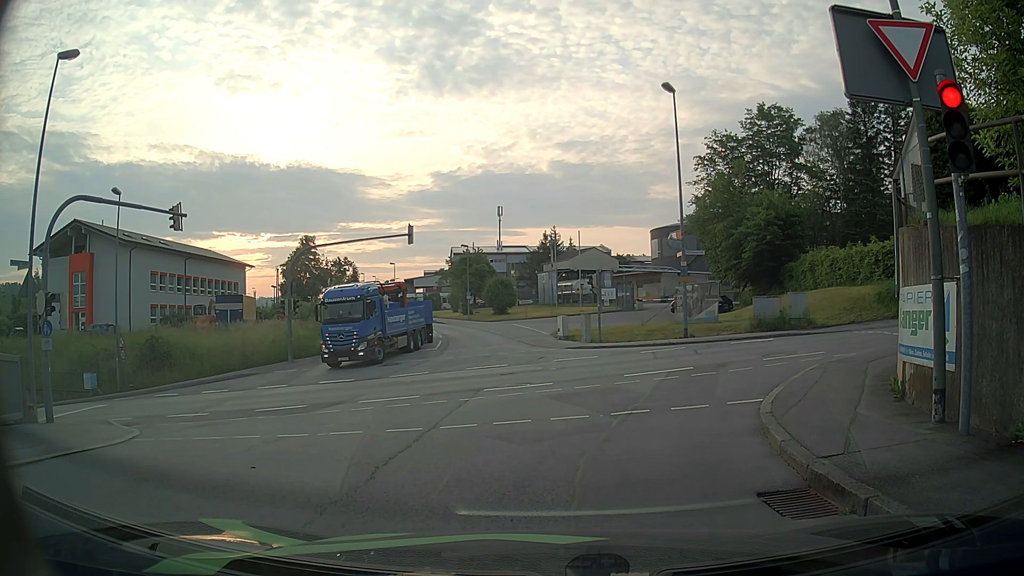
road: residential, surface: asphalt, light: Day
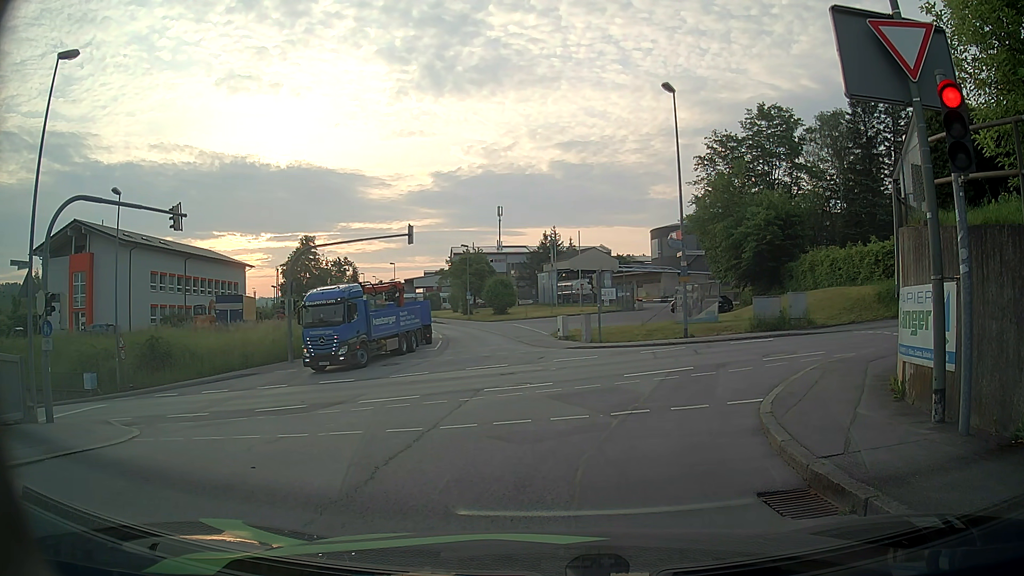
(0.0, 0.0) m; 0°
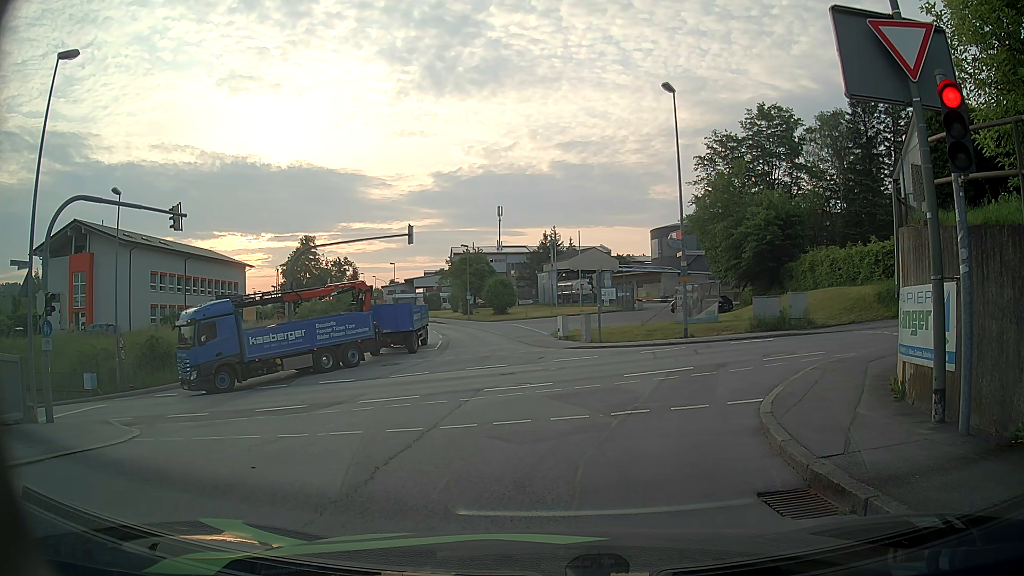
(0.0, 0.0) m; 0°
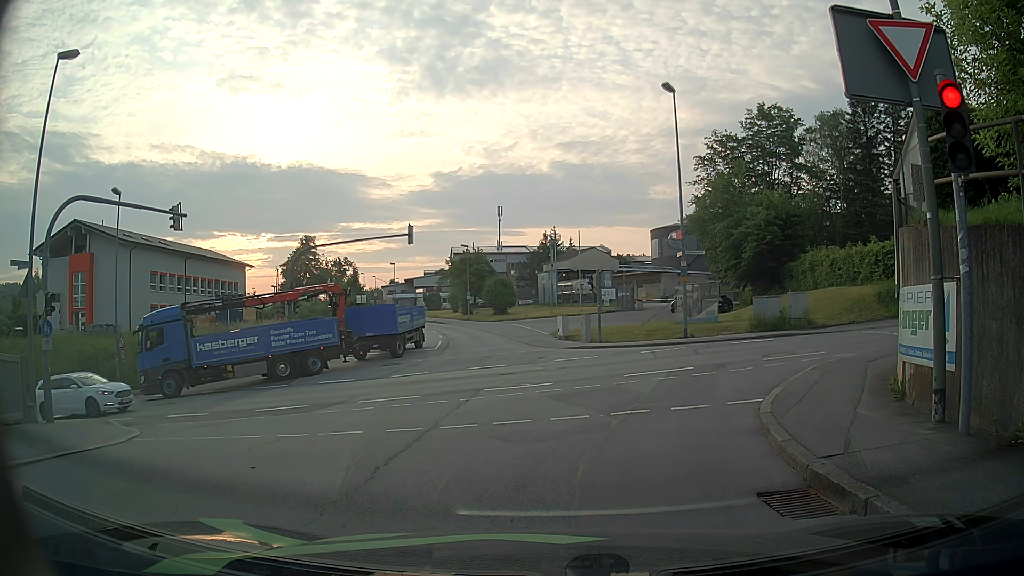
(0.0, 0.0) m; 0°
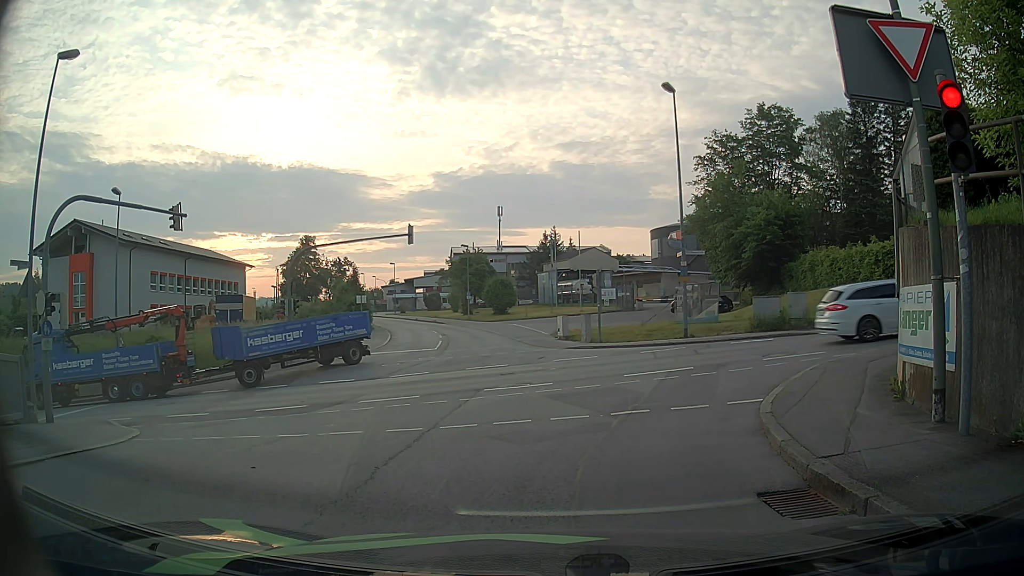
(0.0, 0.0) m; 0°
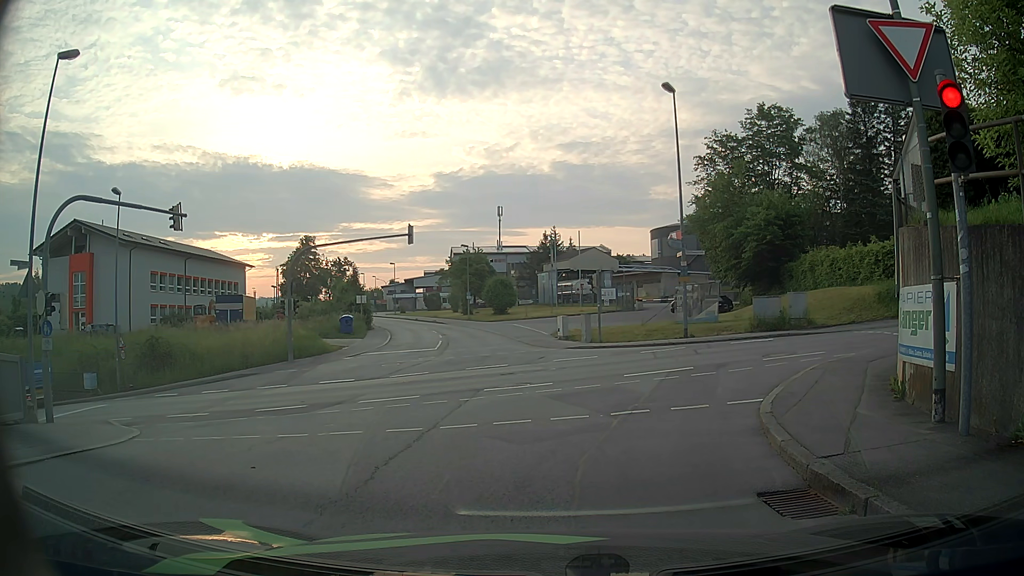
(0.0, 0.0) m; 0°
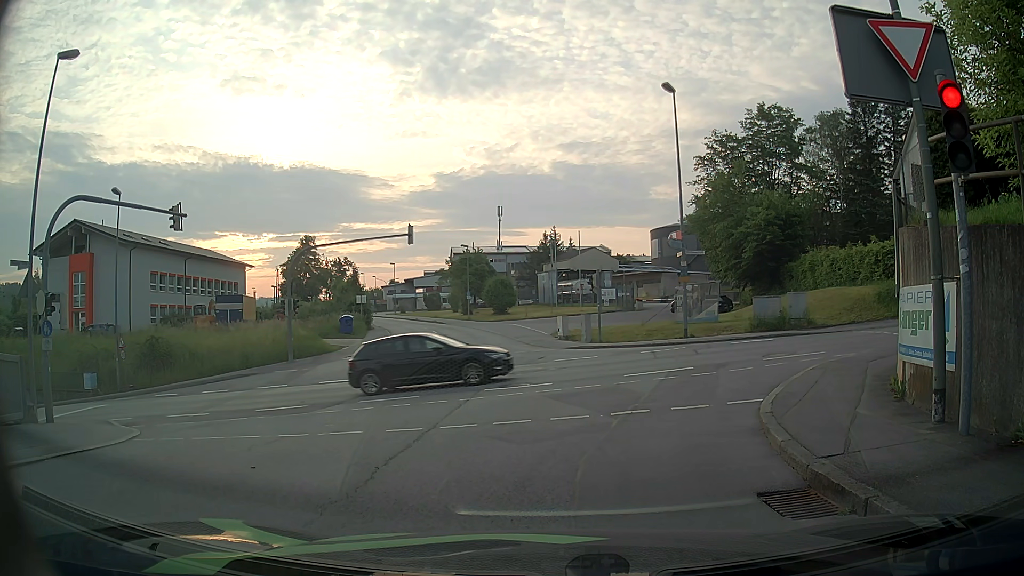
(0.0, 0.0) m; 0°
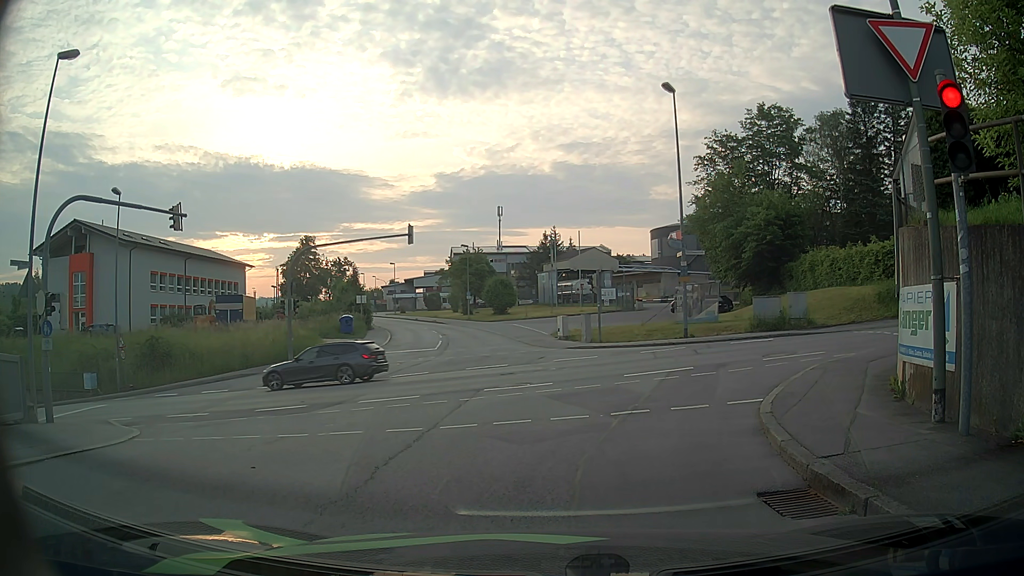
(0.0, 0.0) m; 0°
